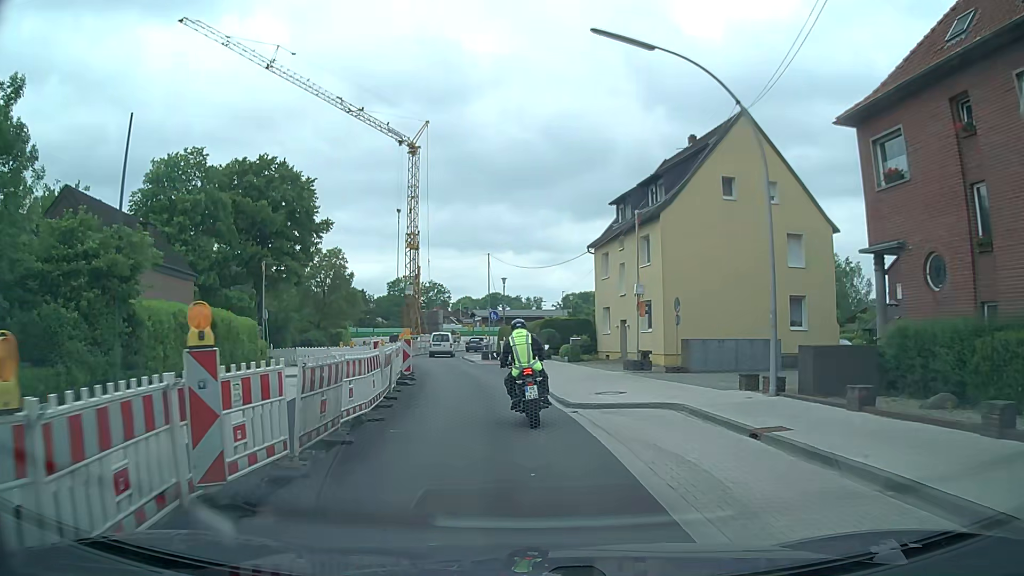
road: secondary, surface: asphalt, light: Day
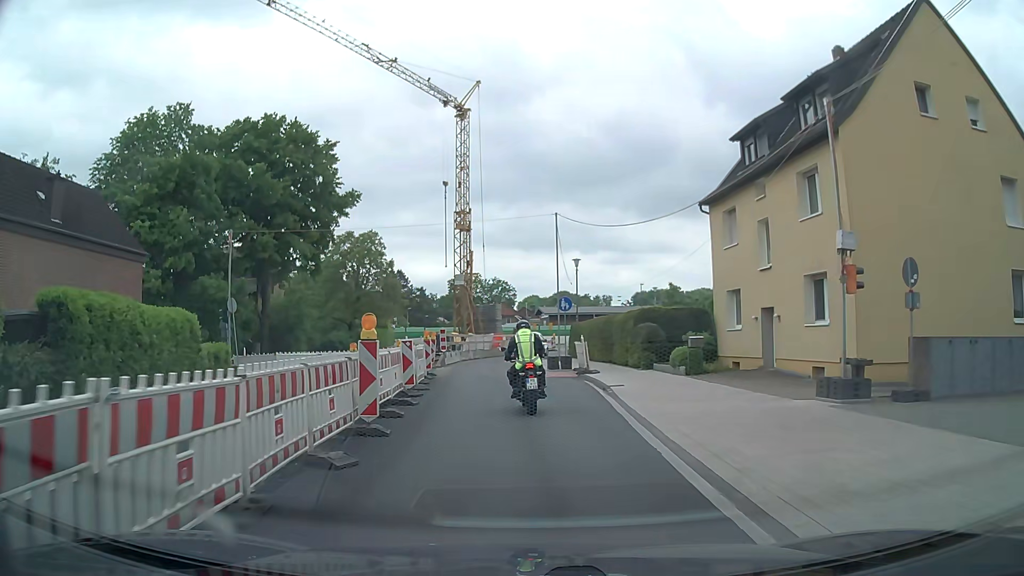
(-0.7, +12.8) m; -6°
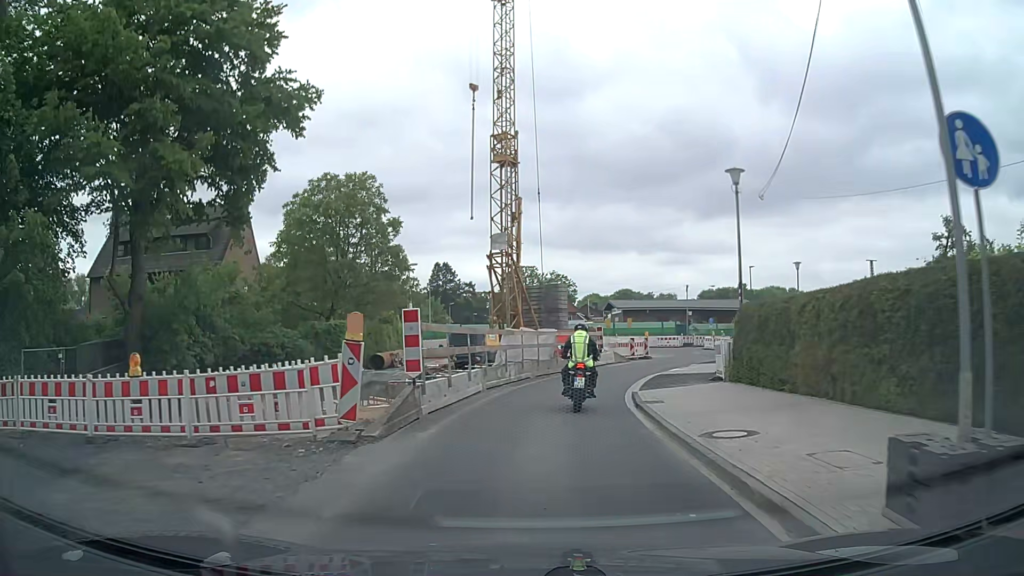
(-1.4, +22.8) m; -5°
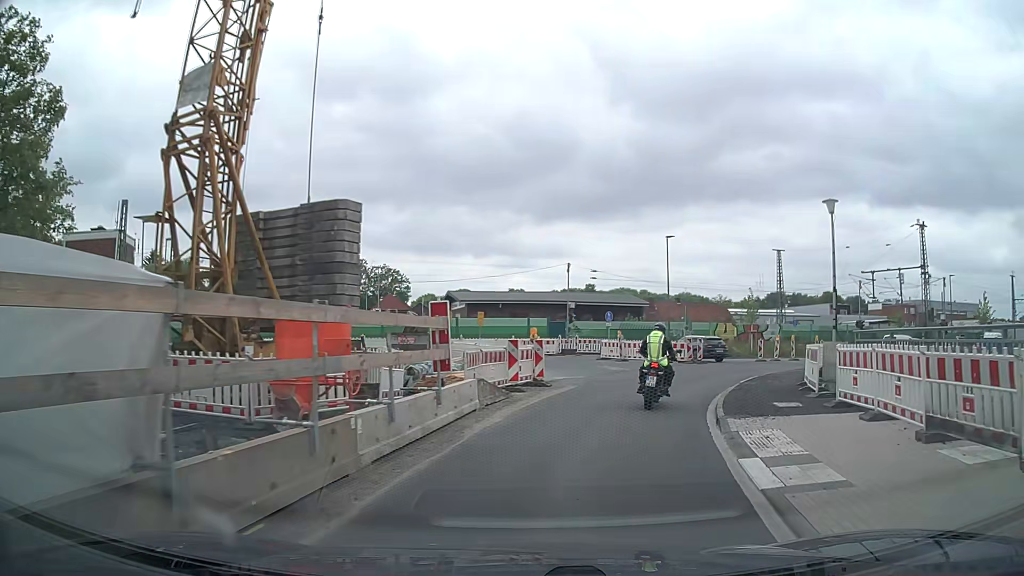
(+1.8, +22.3) m; +14°
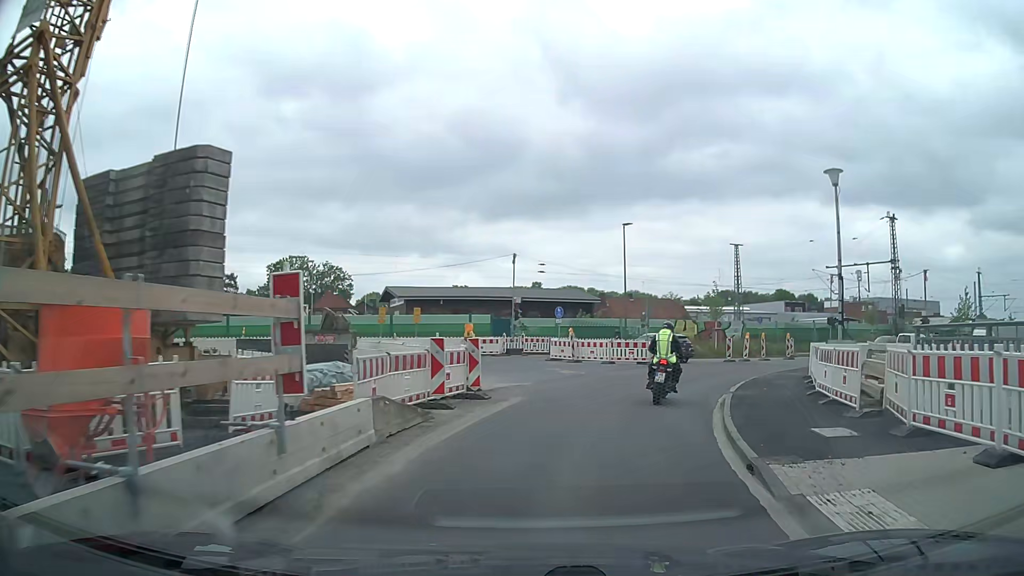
(+0.2, +4.3) m; +5°
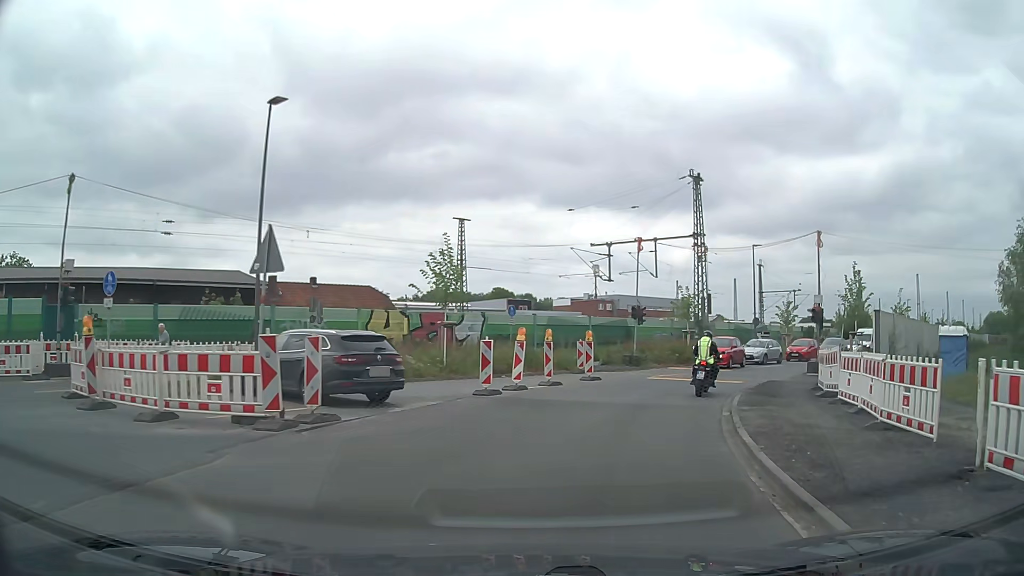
(+4.1, +20.9) m; +24°
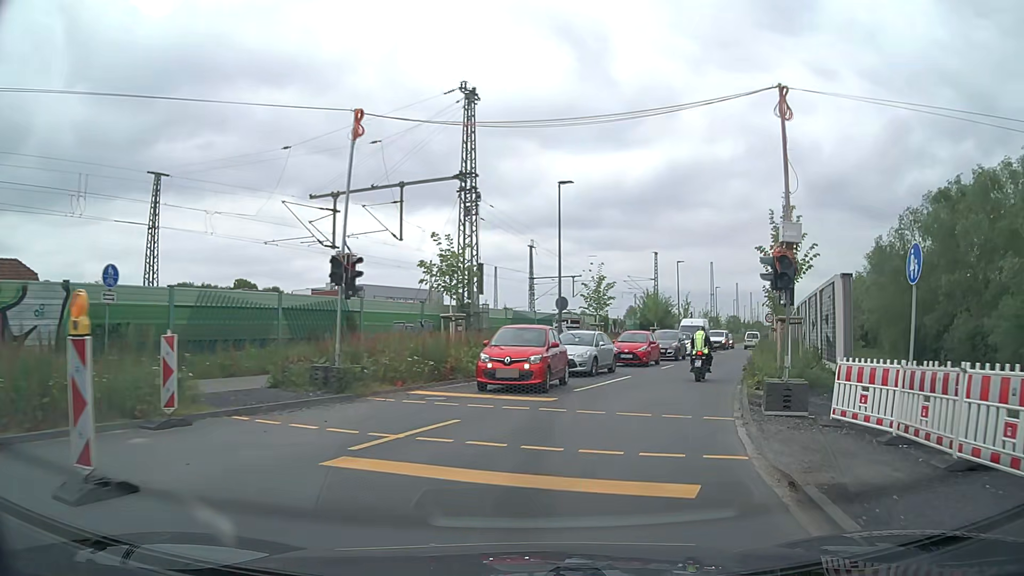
(+3.2, +17.6) m; +20°
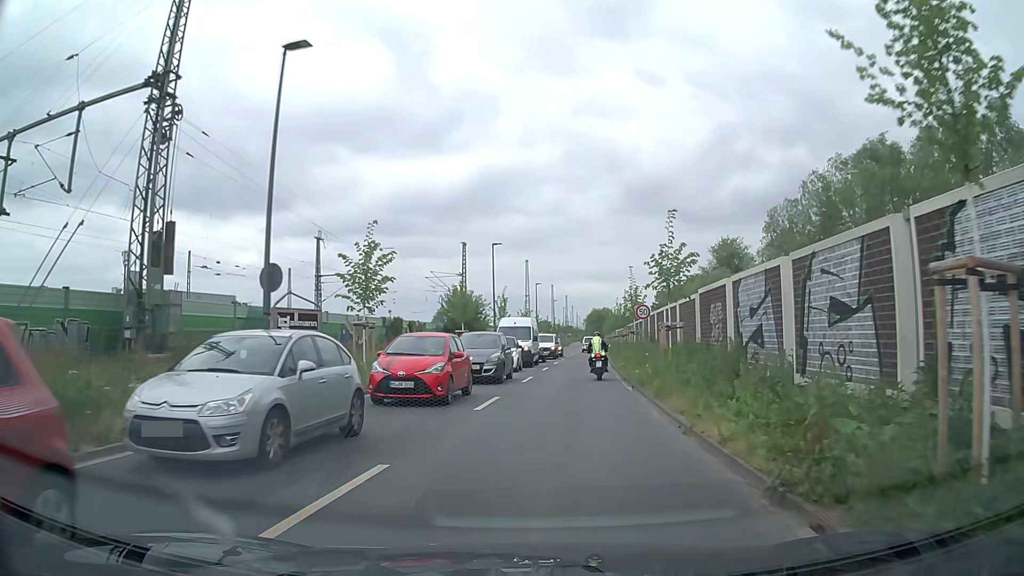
(+2.5, +14.7) m; +17°
(0, +10) (+1, +20) (+2, +30) (+3, +40) (+4, +50) (+5, +60) (+6, +70) (+7, +80) (+8, +90) (+9, +100) m
